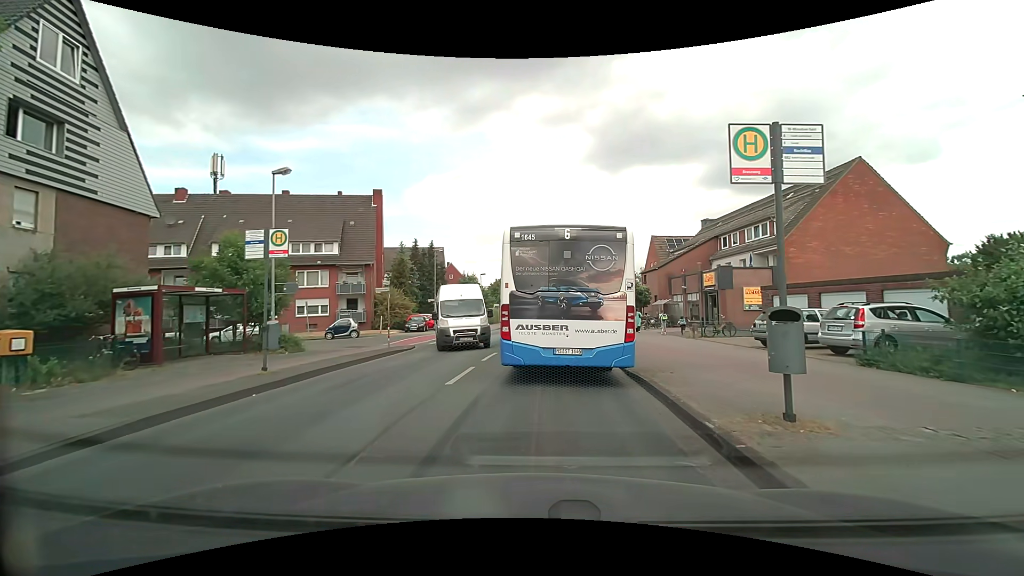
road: tertiary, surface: asphalt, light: Day
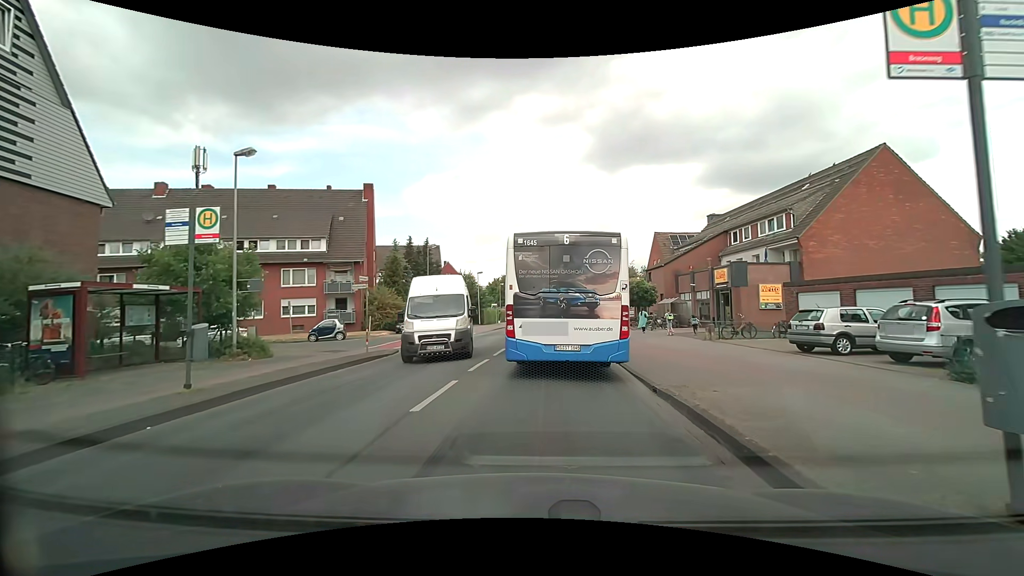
(0.0, +2.7) m; -1°
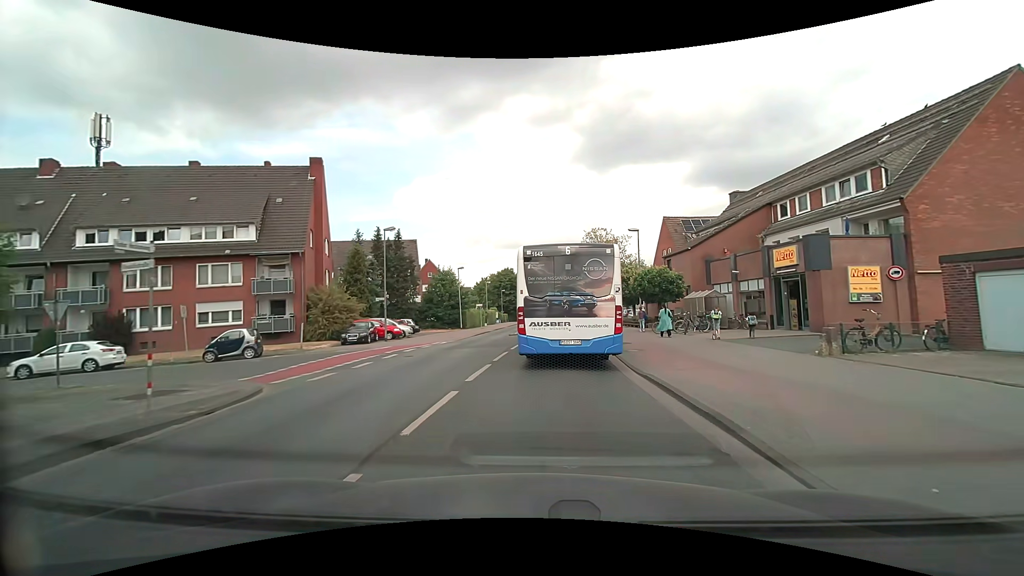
(+0.1, +10.4) m; +1°
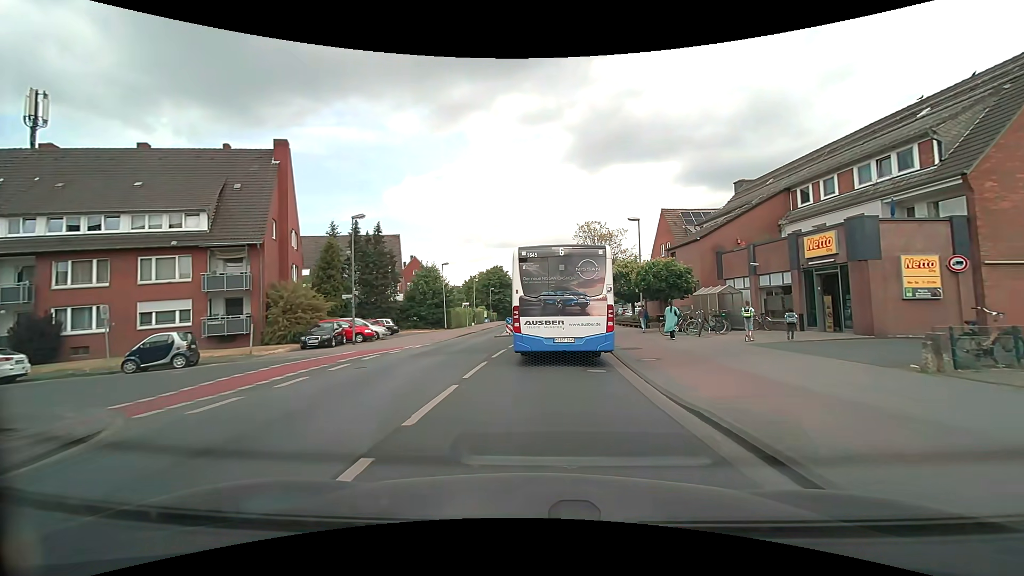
(0.0, +4.1) m; +1°
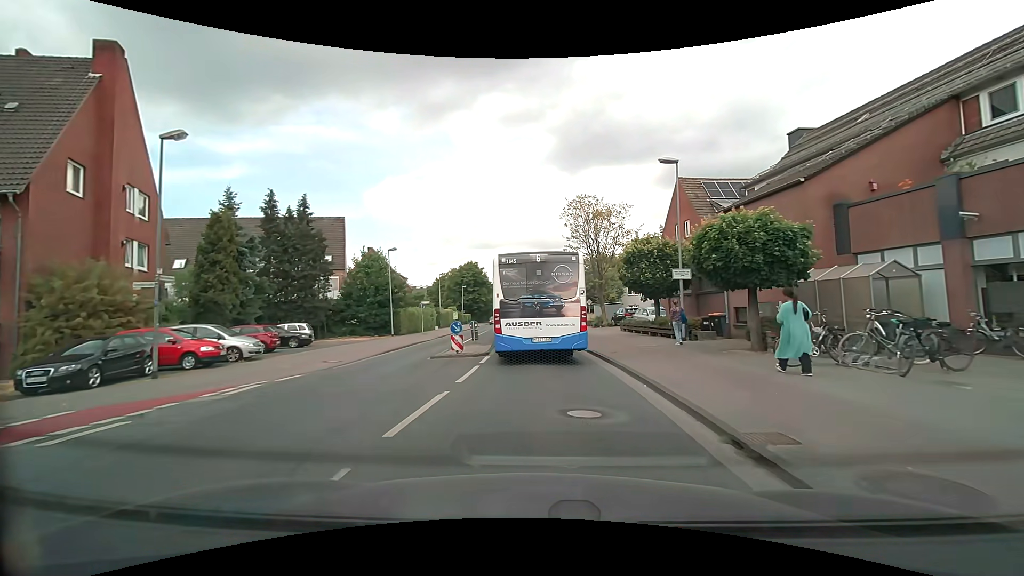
(+0.4, +14.0) m; +3°
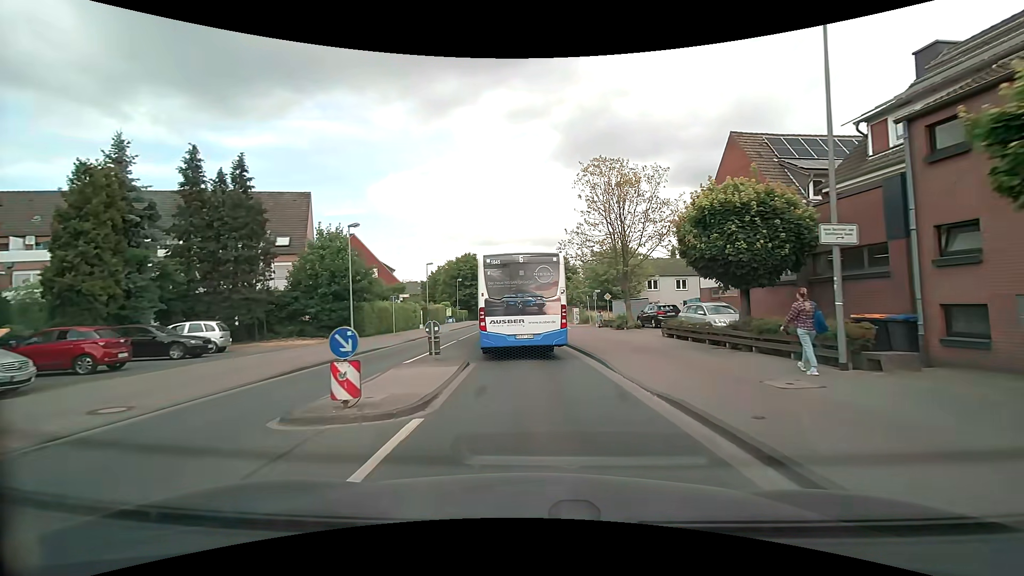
(-0.1, +10.4) m; -1°
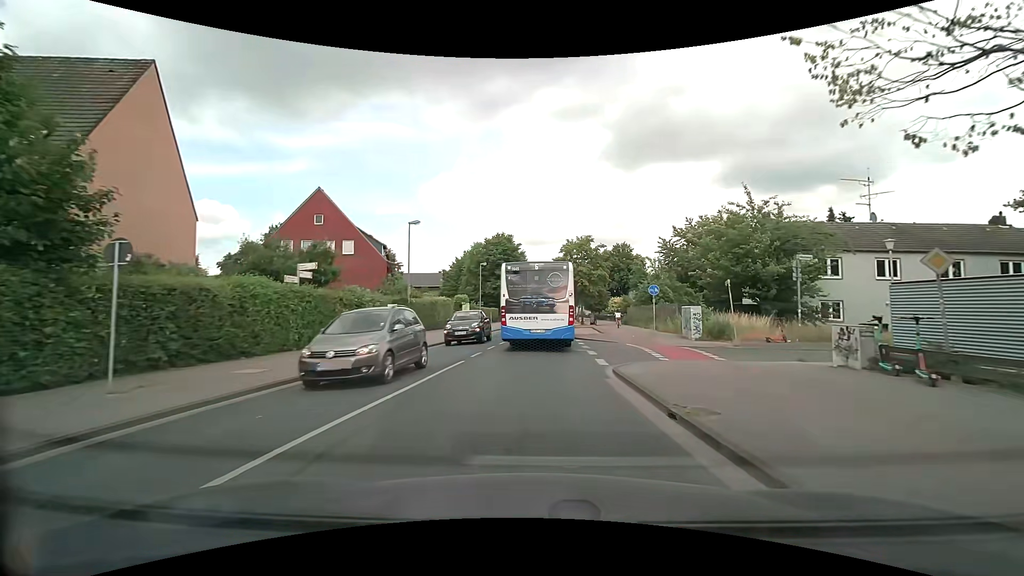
(-1.1, +27.5) m; -4°
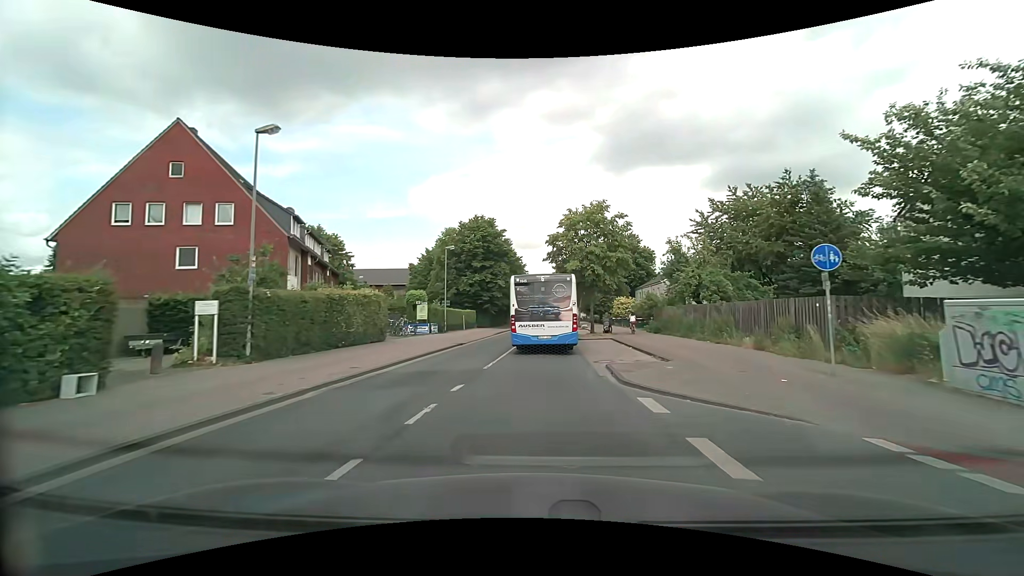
(0.0, +18.3) m; +1°
(0, +10) (0, +20) (+1, +30) (+1, +40) (+1, +50) (+2, +60) (+2, +70) (+3, +80) (+3, +90) (+3, +100) m
